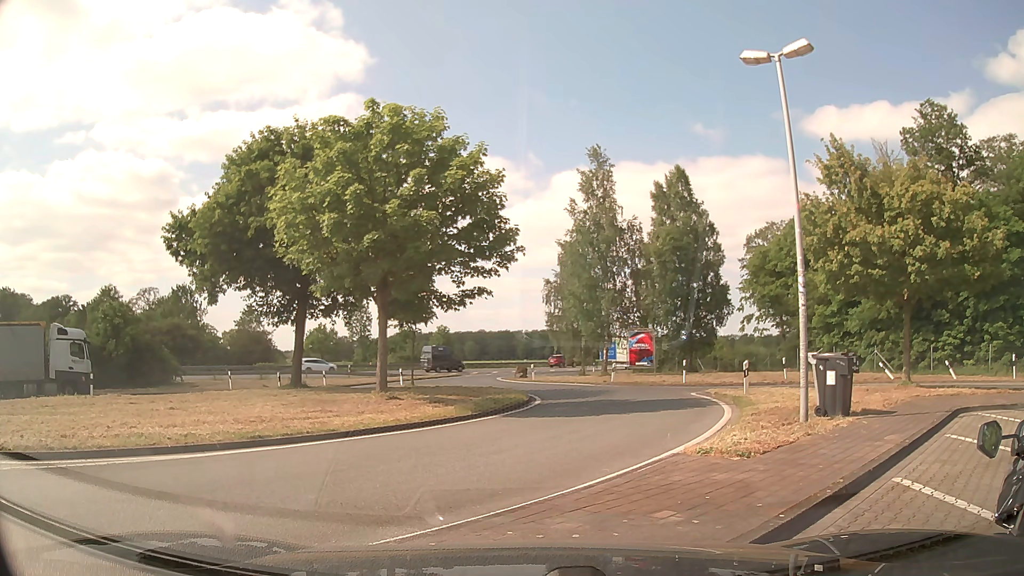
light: Day
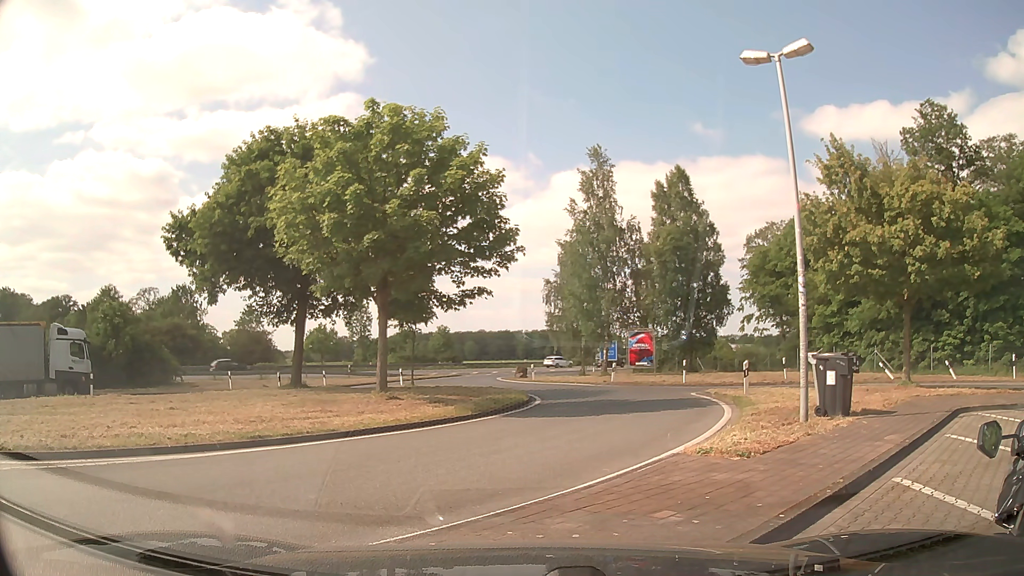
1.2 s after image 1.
(0.0, 0.0) m; 0°
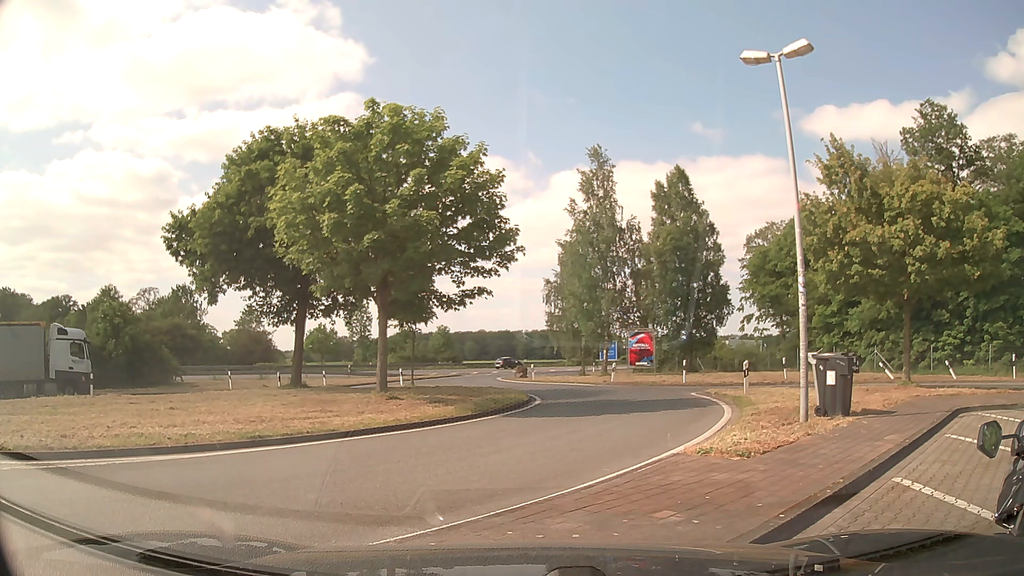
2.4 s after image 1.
(0.0, 0.0) m; 0°
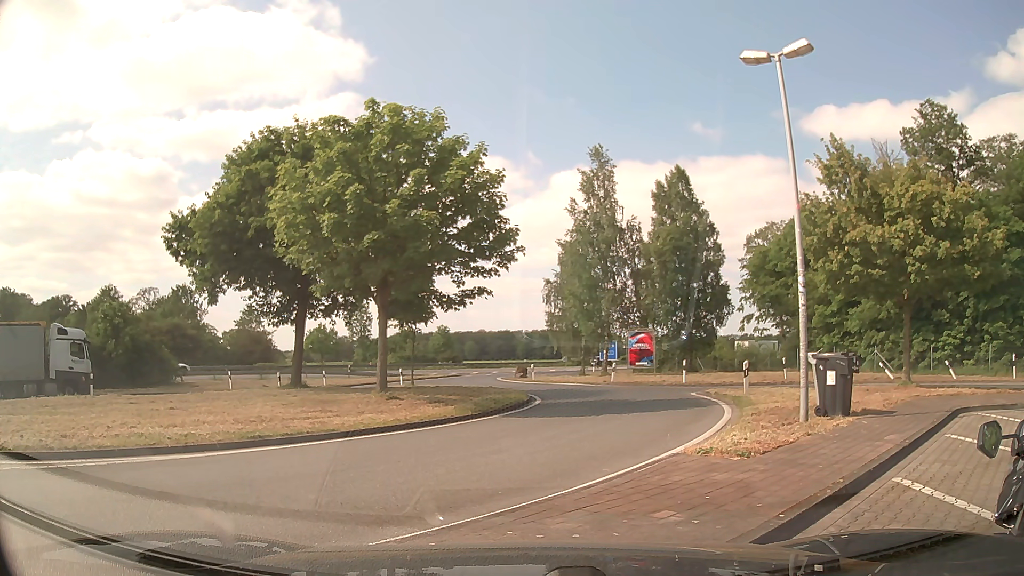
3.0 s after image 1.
(0.0, 0.0) m; 0°
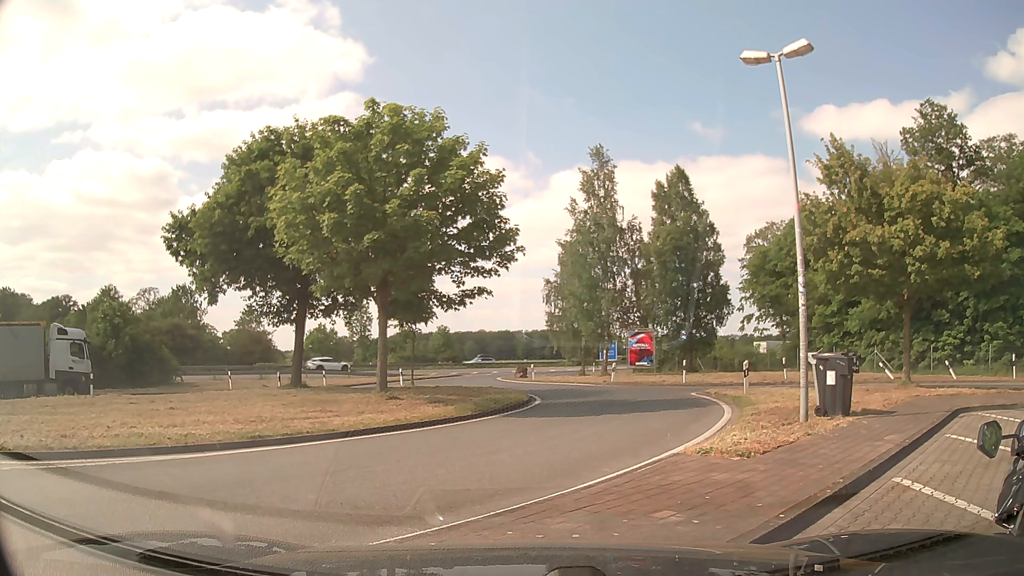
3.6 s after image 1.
(0.0, 0.0) m; 0°
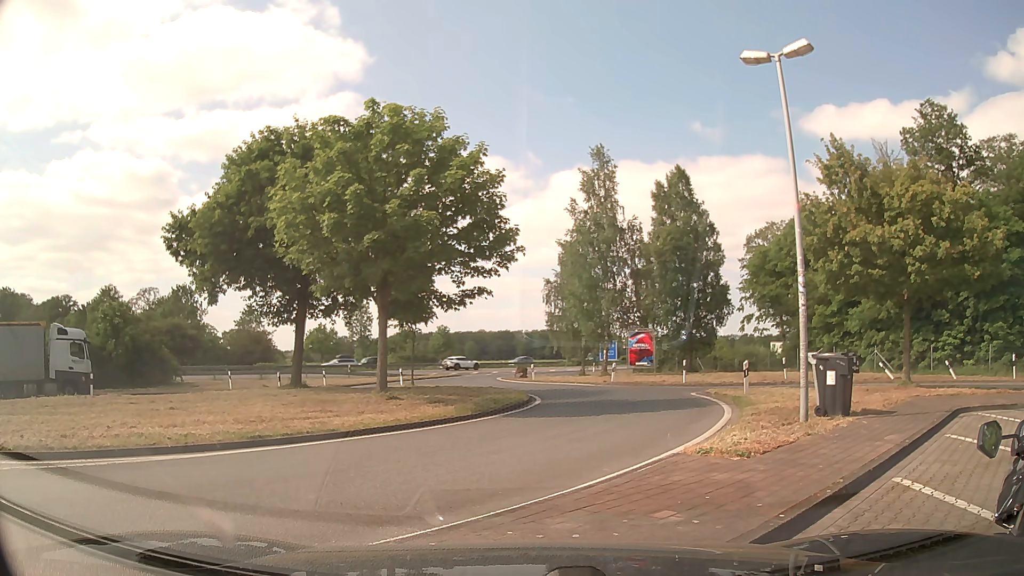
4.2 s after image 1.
(0.0, 0.0) m; 0°
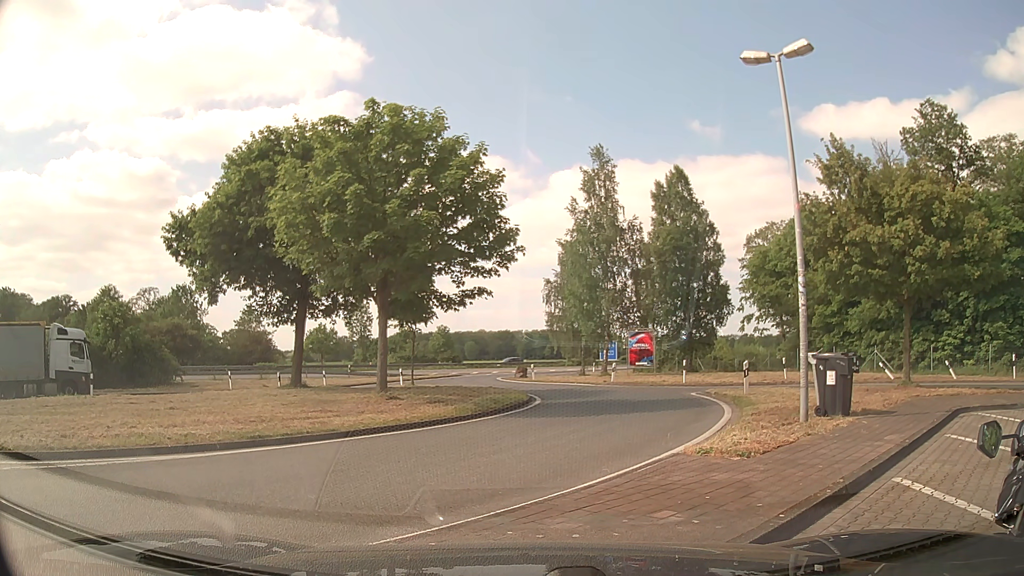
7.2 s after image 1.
(0.0, 0.0) m; 0°
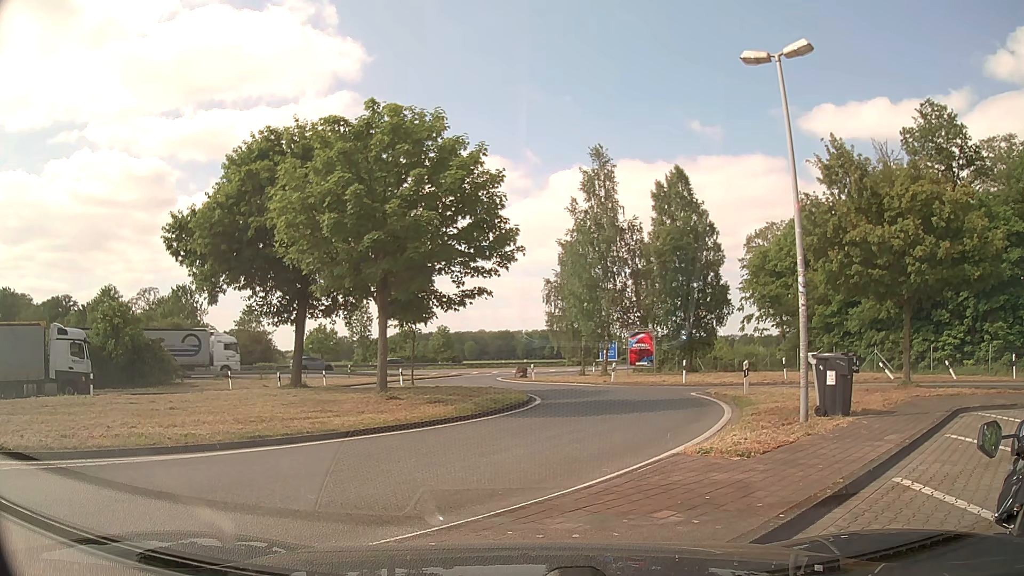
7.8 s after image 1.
(0.0, 0.0) m; 0°
